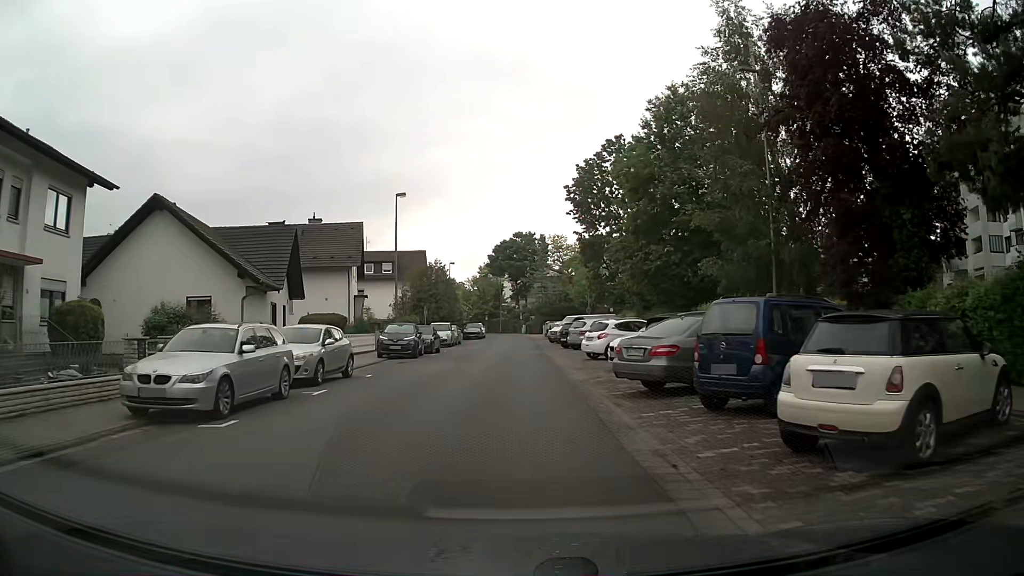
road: residential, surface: asphalt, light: Day
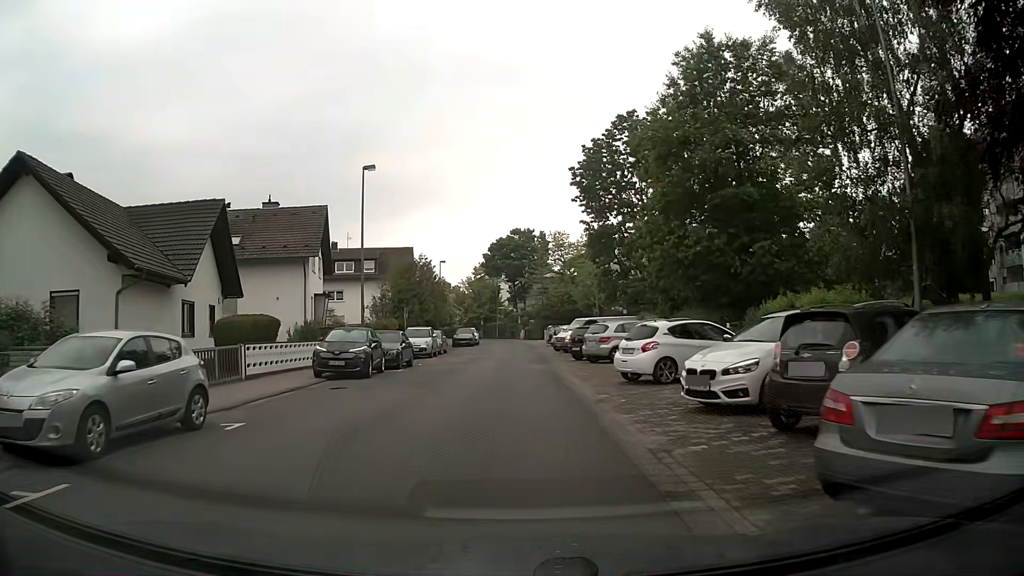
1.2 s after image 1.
(-0.1, +9.3) m; 0°
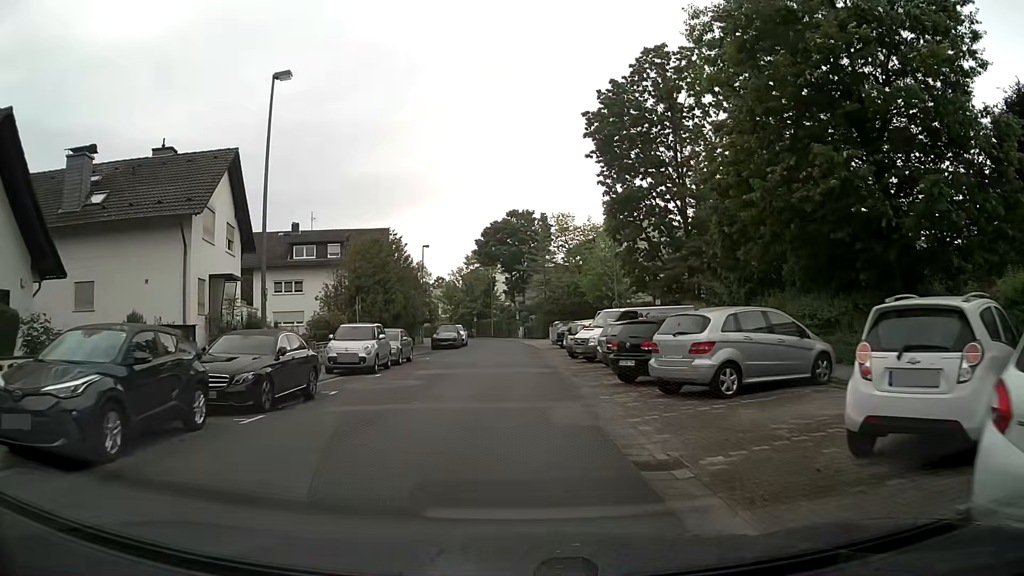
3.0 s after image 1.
(0.0, +13.9) m; +1°
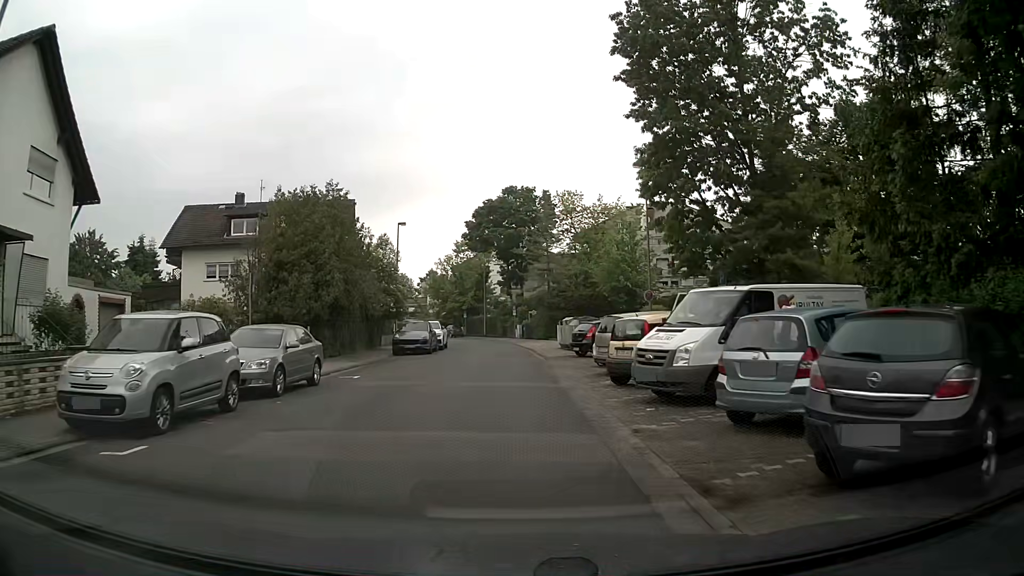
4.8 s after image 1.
(-0.1, +13.9) m; -1°
(0, +10) (0, +20) (0, +30) (0, +40) (-1, +50) (-2, +60) (-4, +70) (-8, +79) (-12, +88) (-16, +97) m
